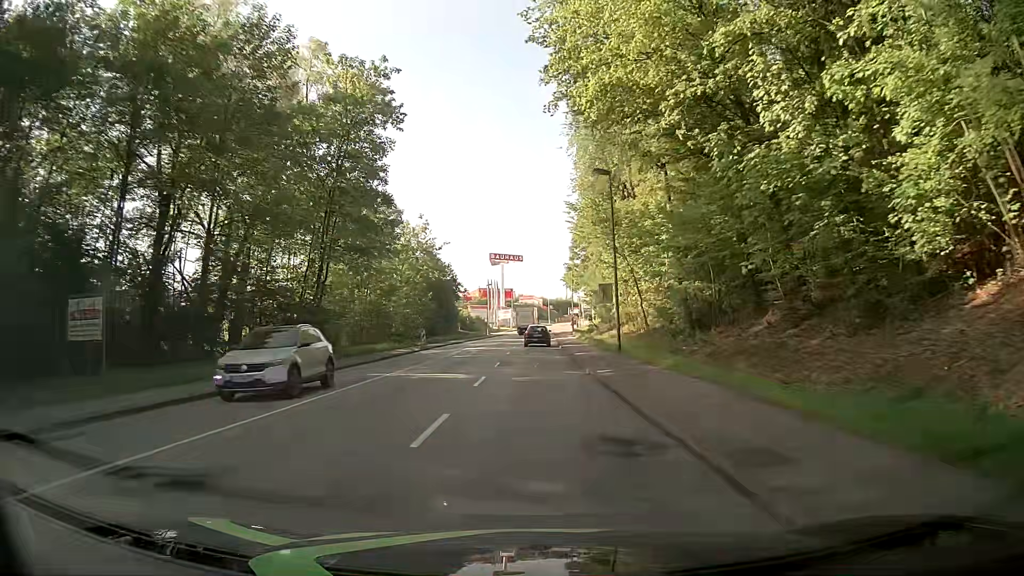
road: tertiary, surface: asphalt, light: Day
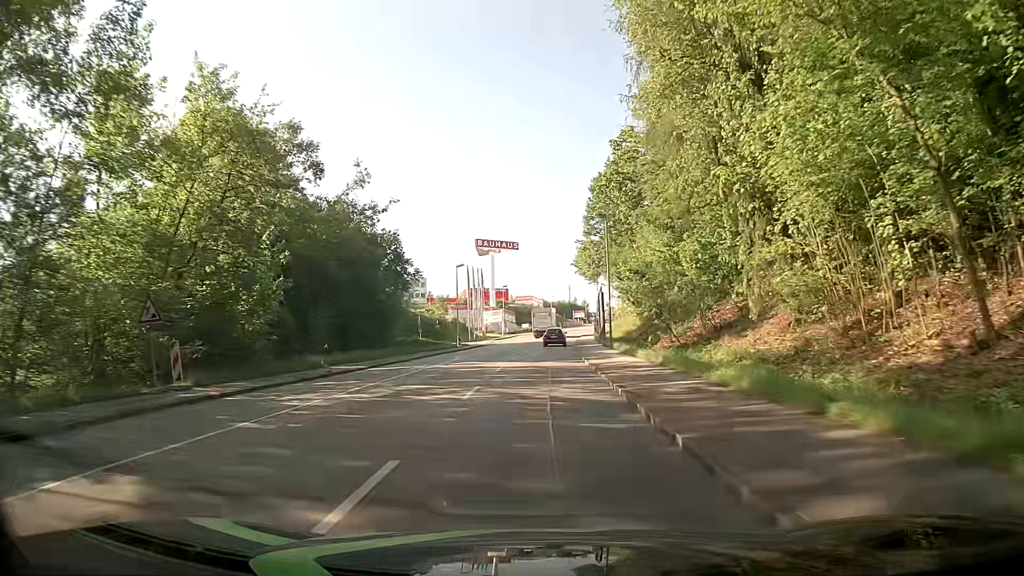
(+0.5, +39.9) m; +1°
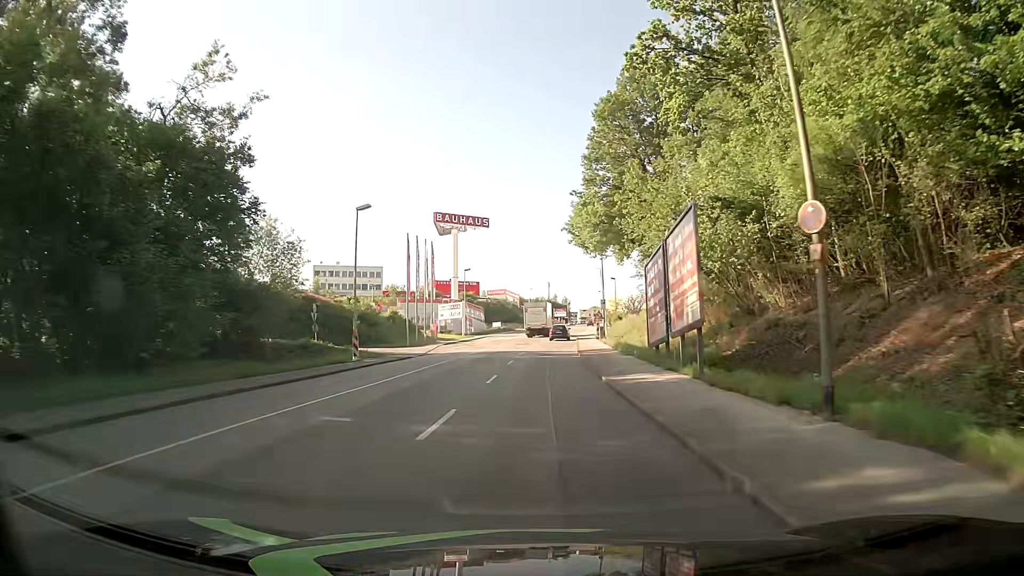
(+0.2, +31.6) m; +2°
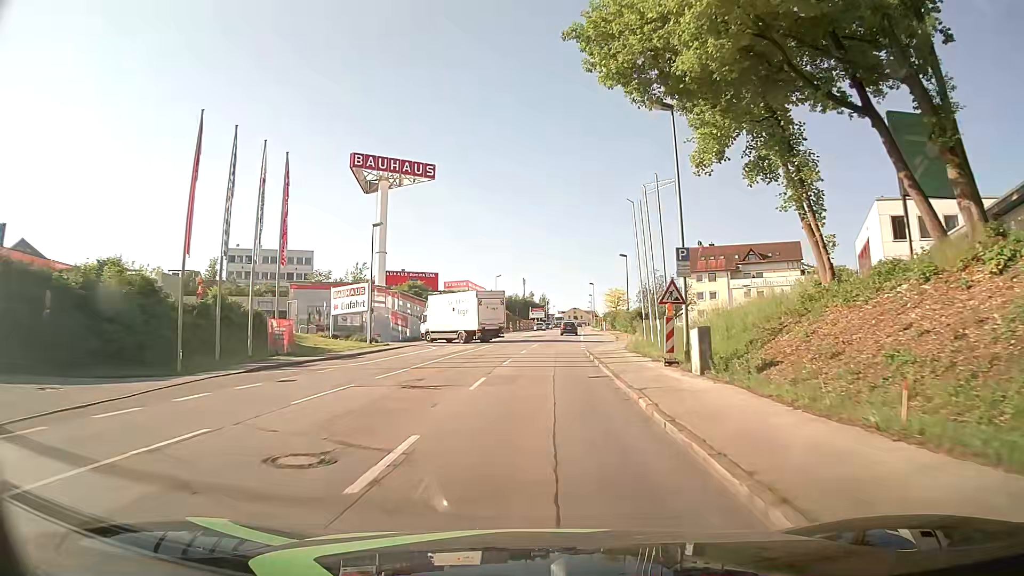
(+0.4, +39.1) m; +1°
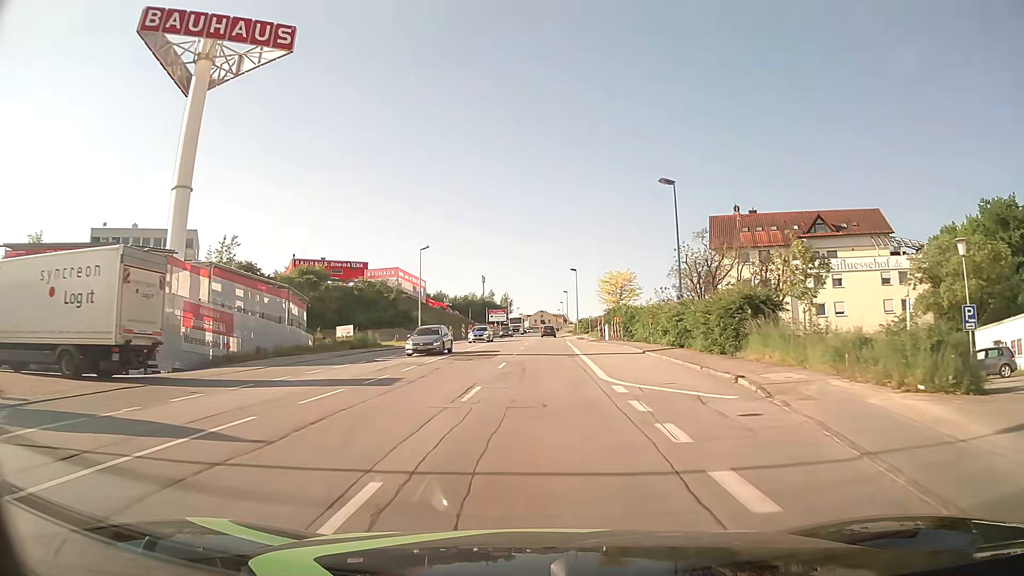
(+1.1, +38.6) m; +3°
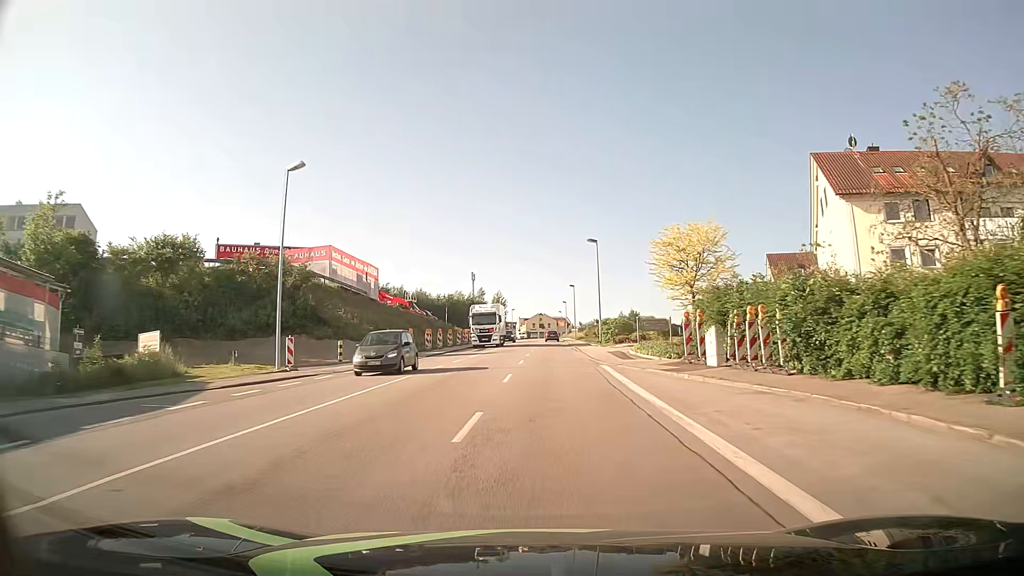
(+0.2, +30.7) m; +1°
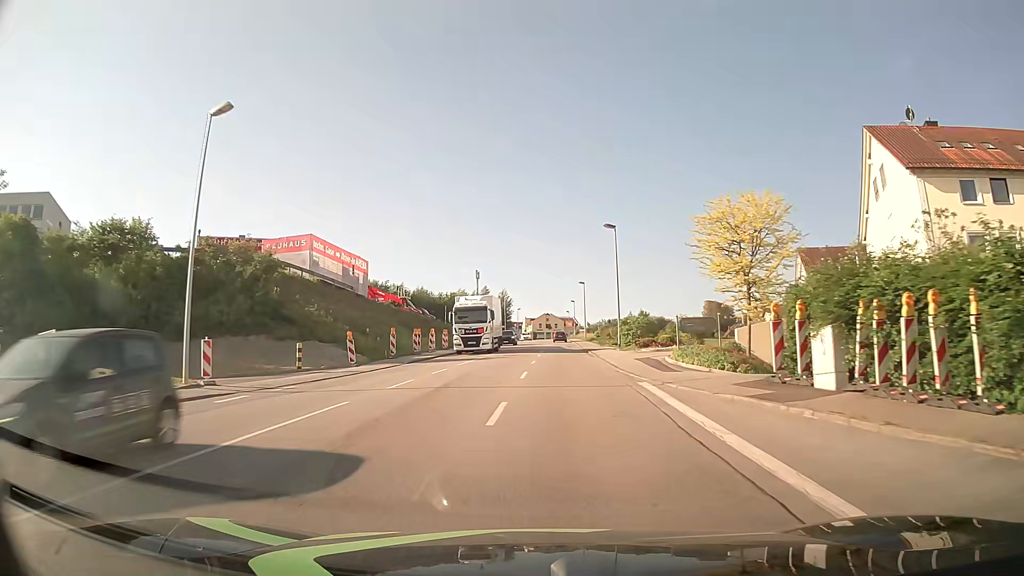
(-0.1, +7.7) m; -1°
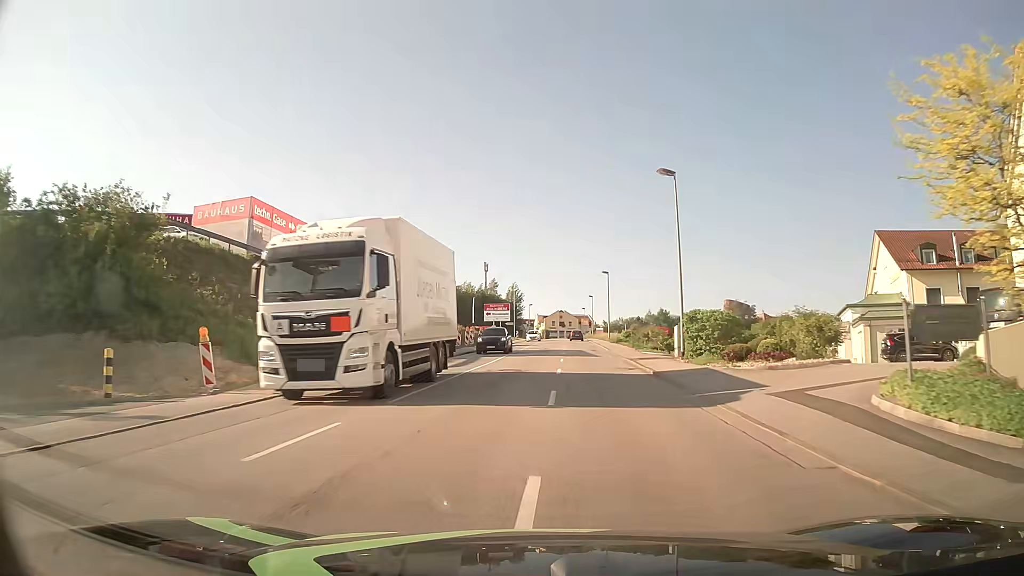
(-0.1, +15.3) m; -1°
(0, +10) (0, +20) (0, +30) (+1, +40) (+1, +50) (+1, +60) (+2, +70) (+2, +80) (+2, +90) (+3, +100) m
